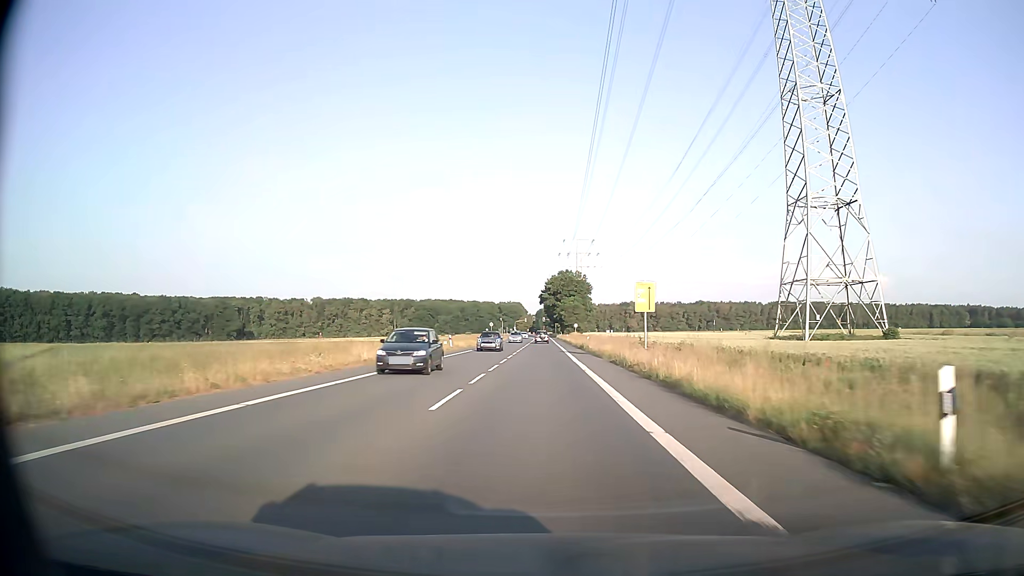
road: secondary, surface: asphalt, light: Day
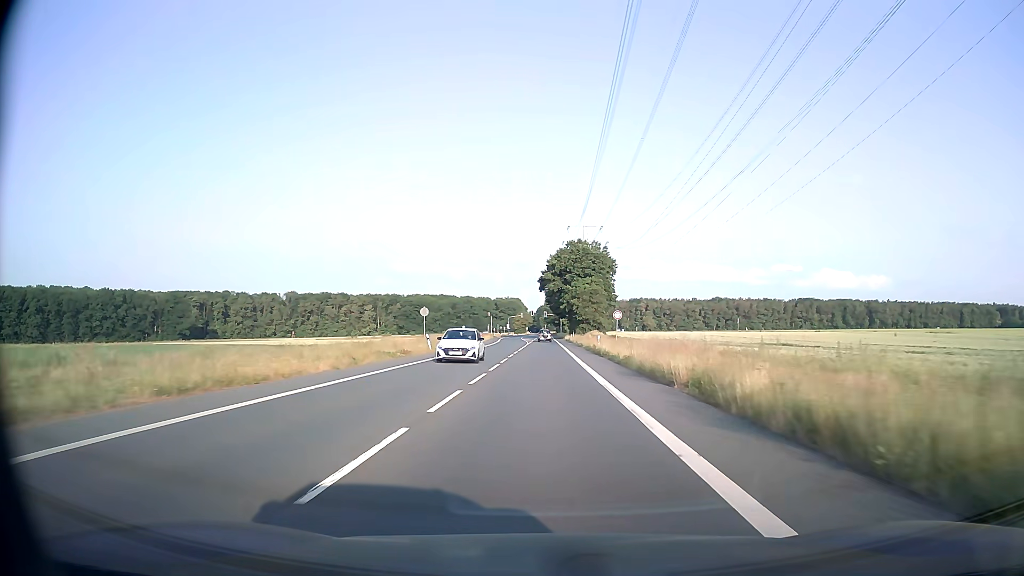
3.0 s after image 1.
(0.0, +60.6) m; 0°
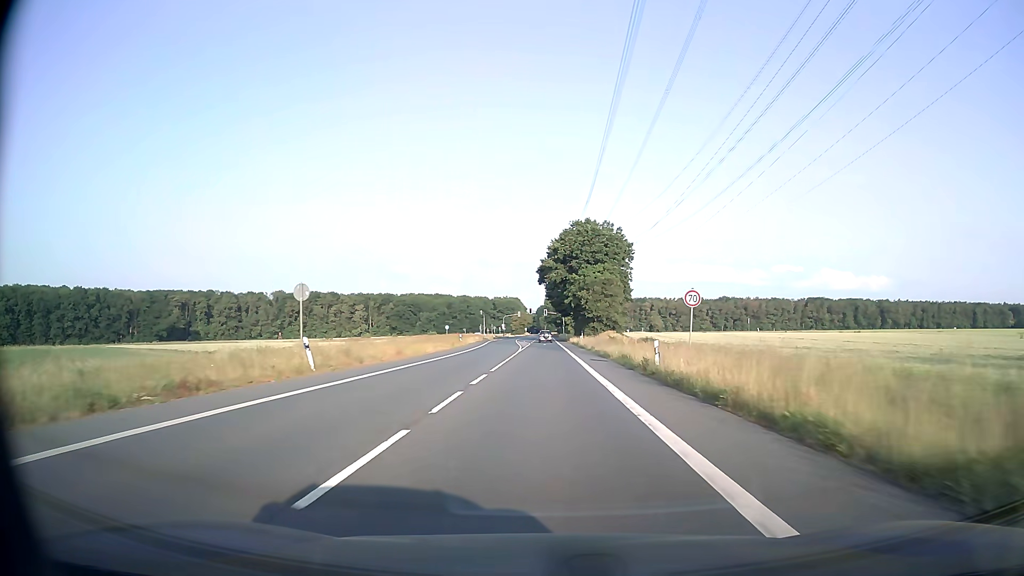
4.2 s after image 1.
(0.0, +24.3) m; 0°
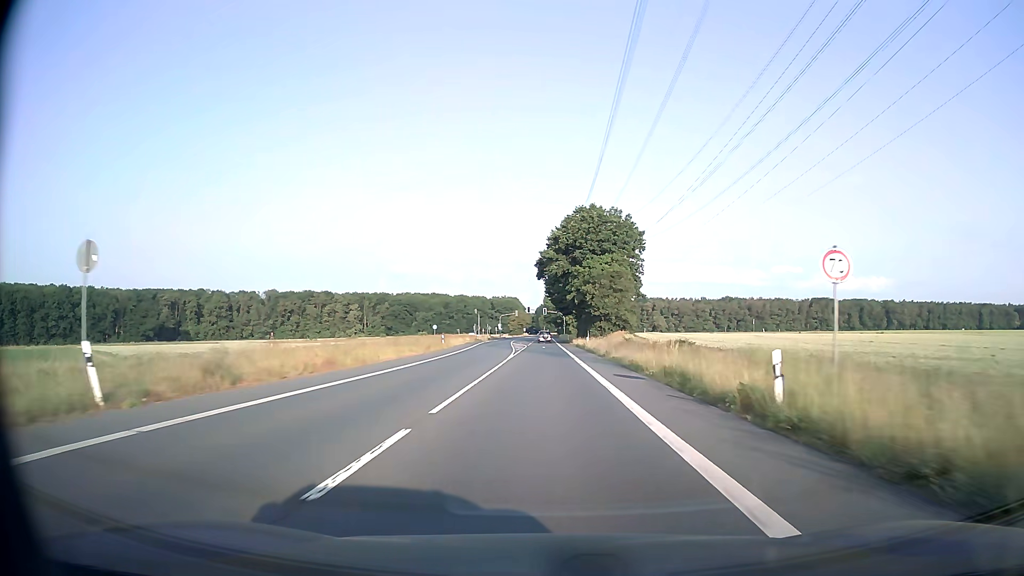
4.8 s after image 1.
(0.0, +12.1) m; 0°
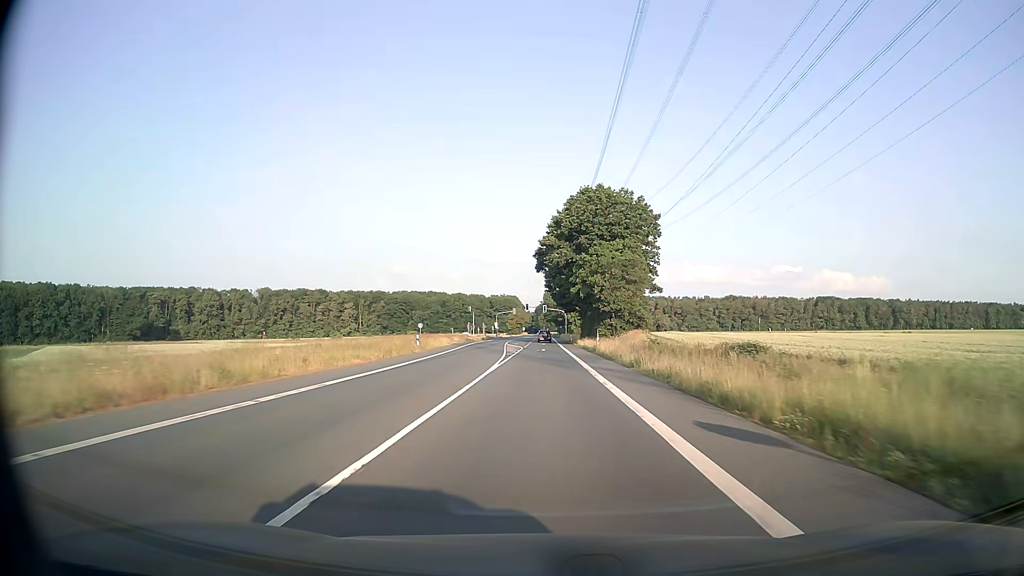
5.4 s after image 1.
(0.0, +12.1) m; 0°
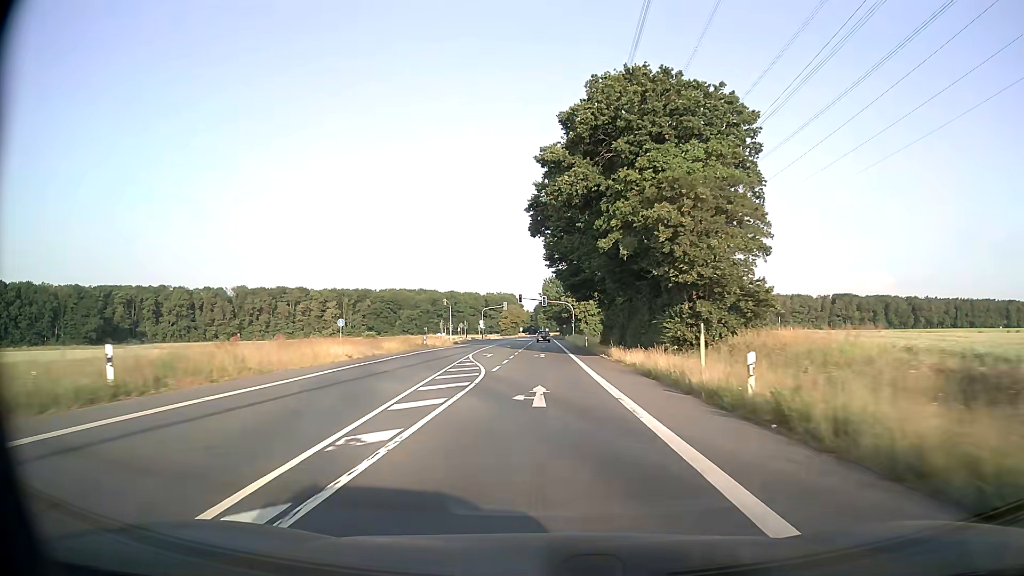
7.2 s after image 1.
(0.0, +36.4) m; 0°
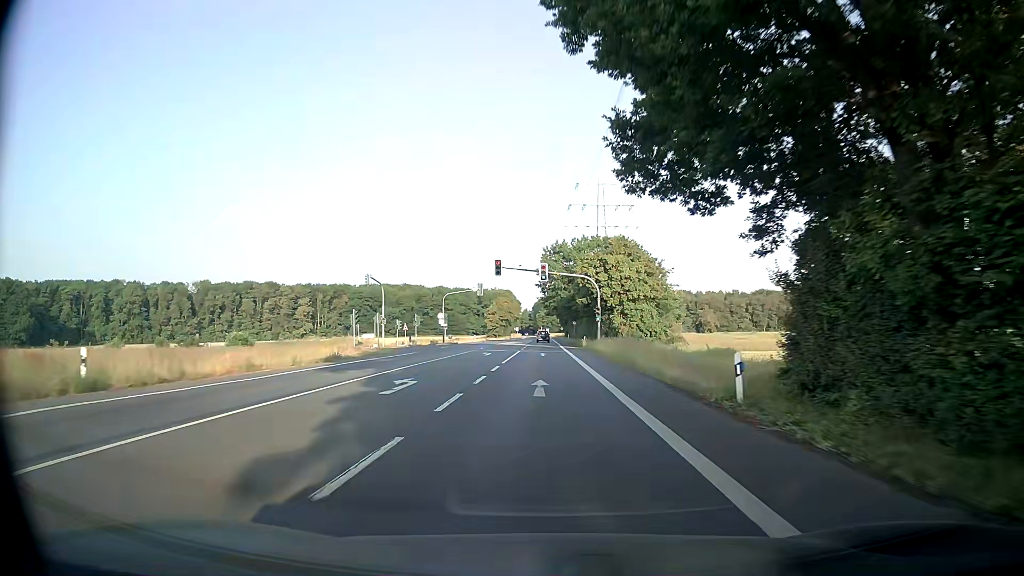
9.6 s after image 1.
(0.0, +48.5) m; 0°
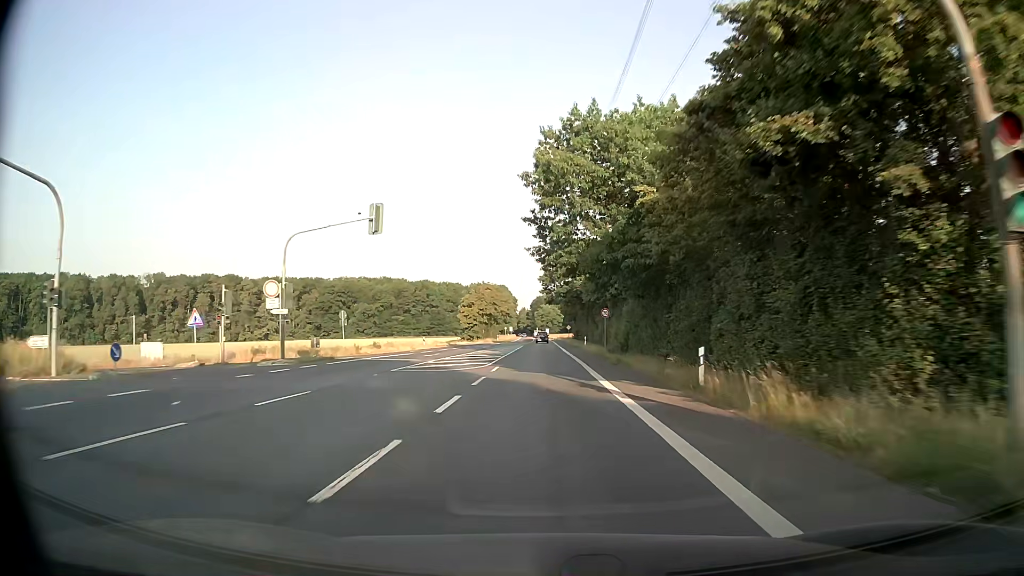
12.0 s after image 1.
(-0.1, +48.5) m; 0°
(0, +10) (0, +20) (0, +30) (0, +40) (0, +50) (0, +60) (0, +70) (0, +80) (0, +90) (0, +100) m
